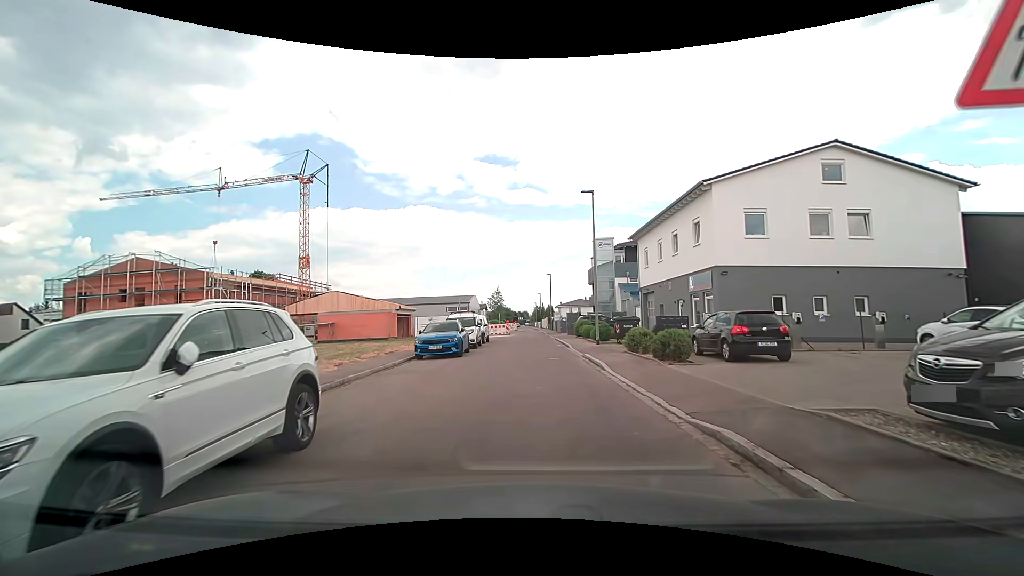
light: Day
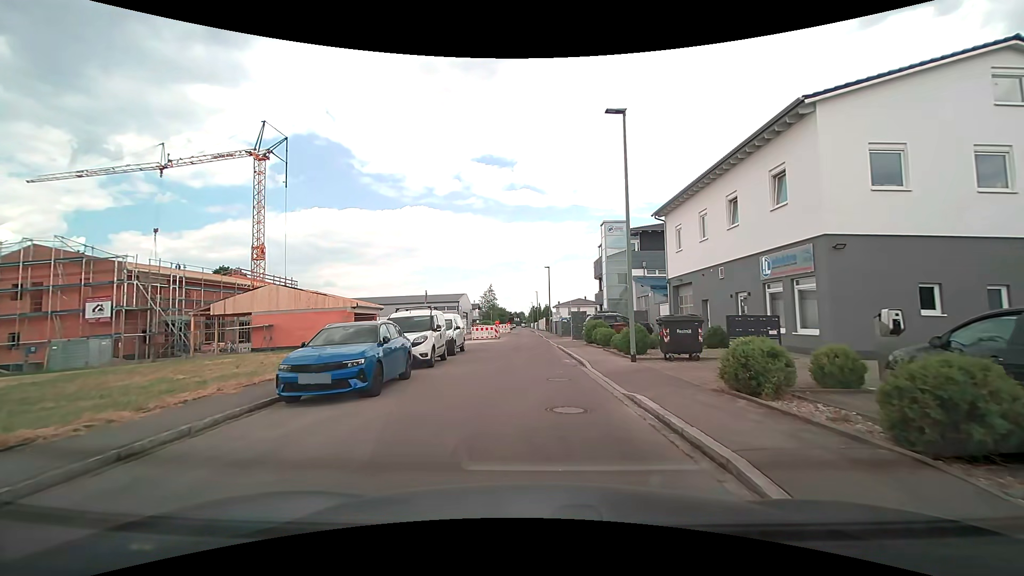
(0.0, +10.0) m; 0°
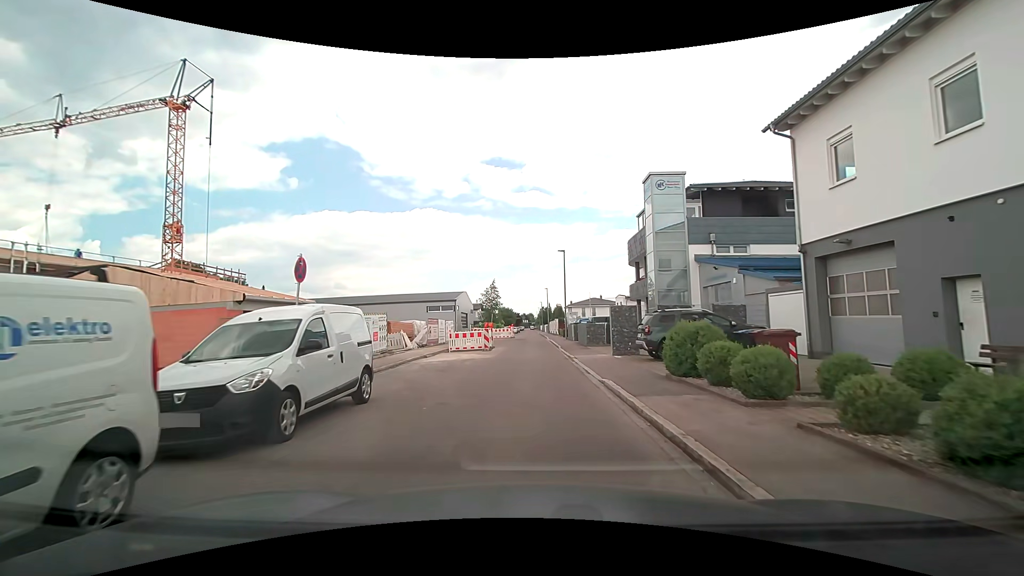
(-0.2, +14.8) m; -1°
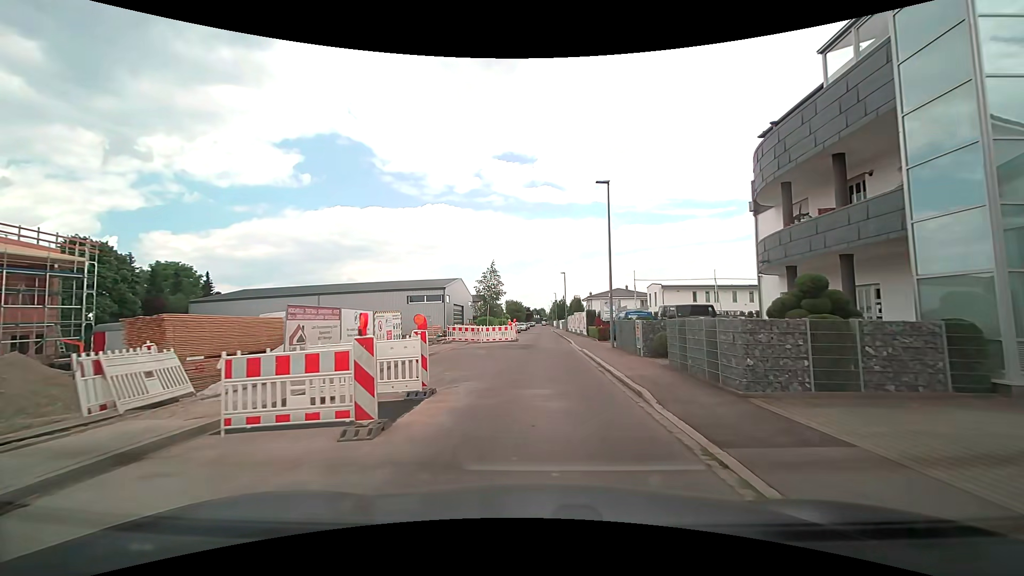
(-0.3, +20.4) m; -1°
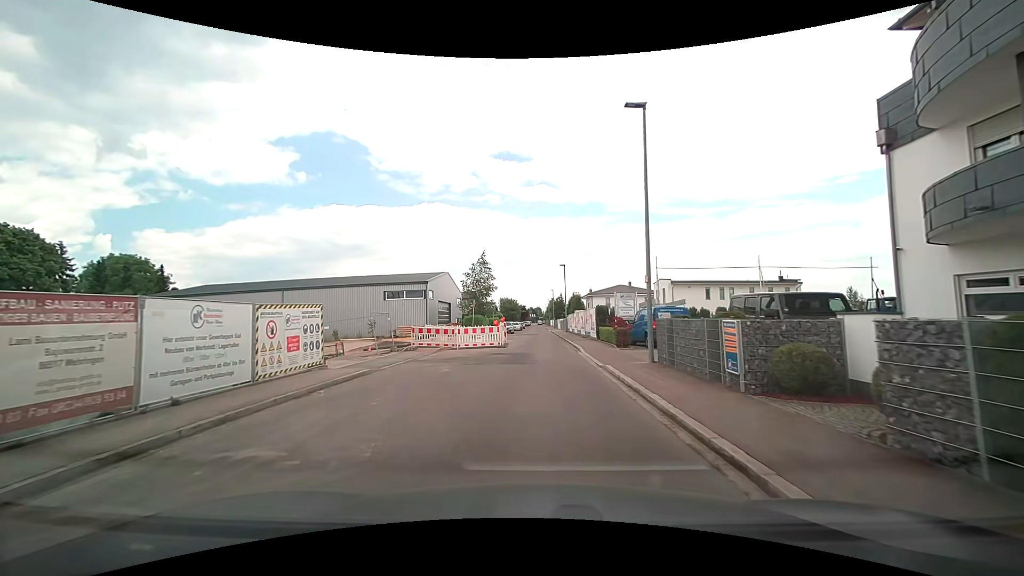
(-0.1, +8.3) m; 0°
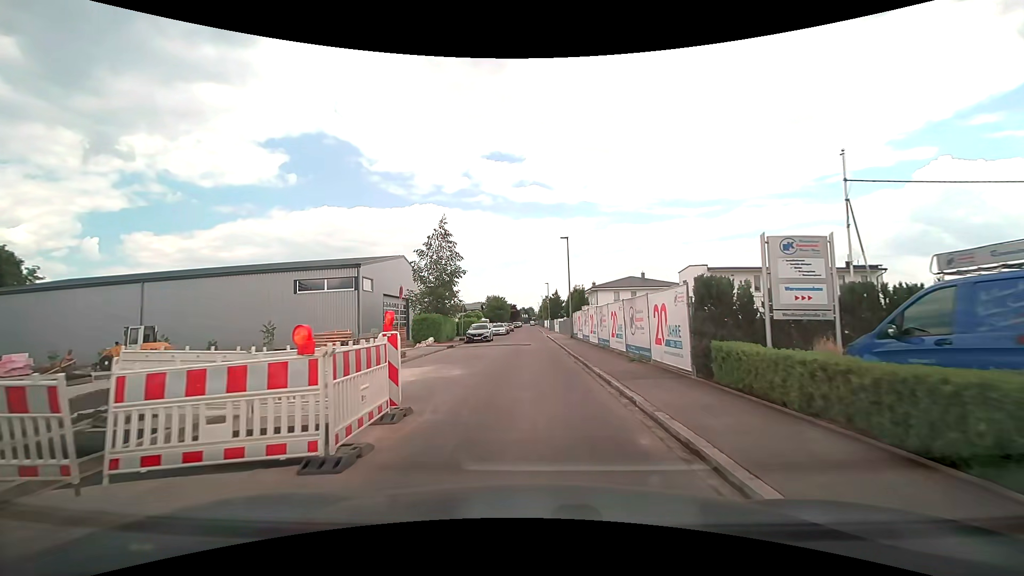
(+0.3, +19.3) m; 0°
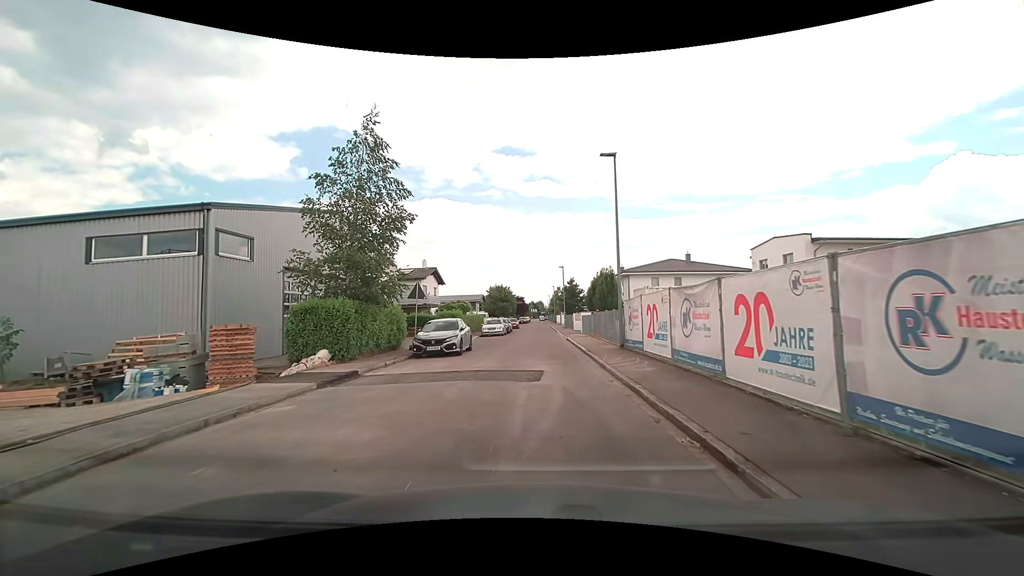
(0.0, +18.4) m; -1°
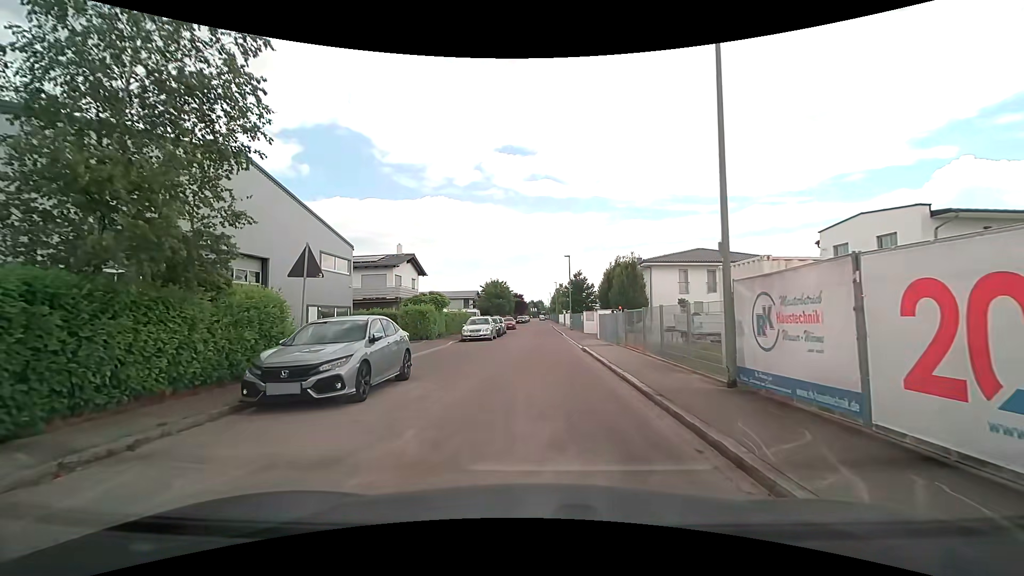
(+0.1, +10.6) m; -2°
(0, +10) (+1, +20) (+1, +30) (+2, +40) (+2, +50) (+3, +60) (+4, +70) (+4, +80) (+4, +90) (+5, +100) m
